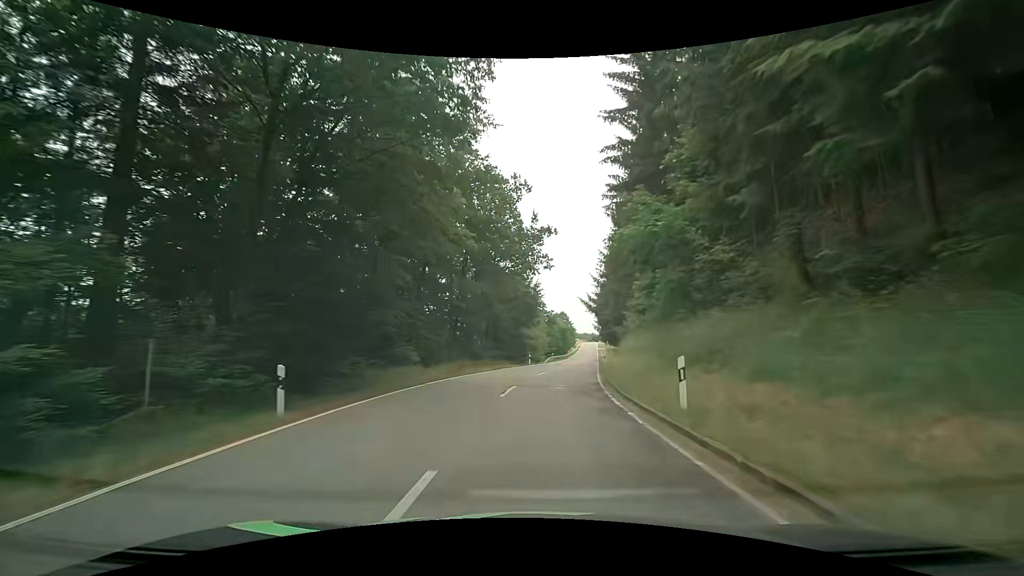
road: tertiary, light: Day
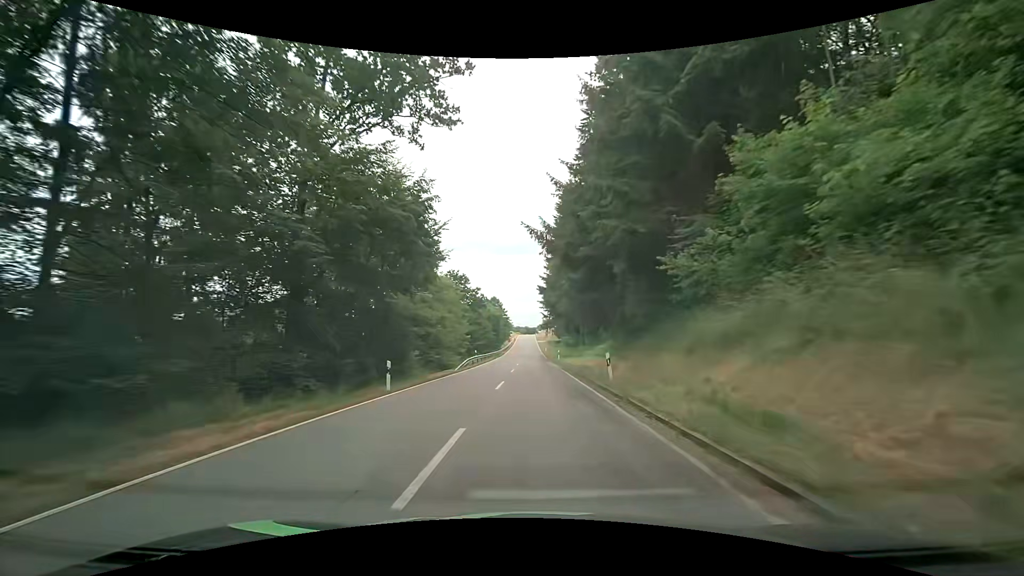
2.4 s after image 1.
(+1.5, +33.6) m; +6°
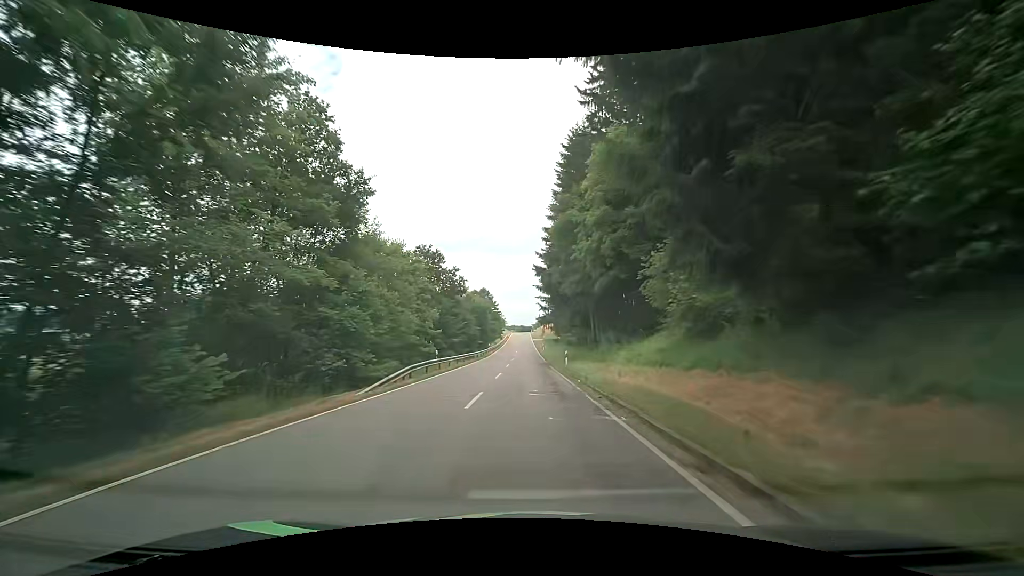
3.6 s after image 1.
(+0.4, +17.8) m; +1°
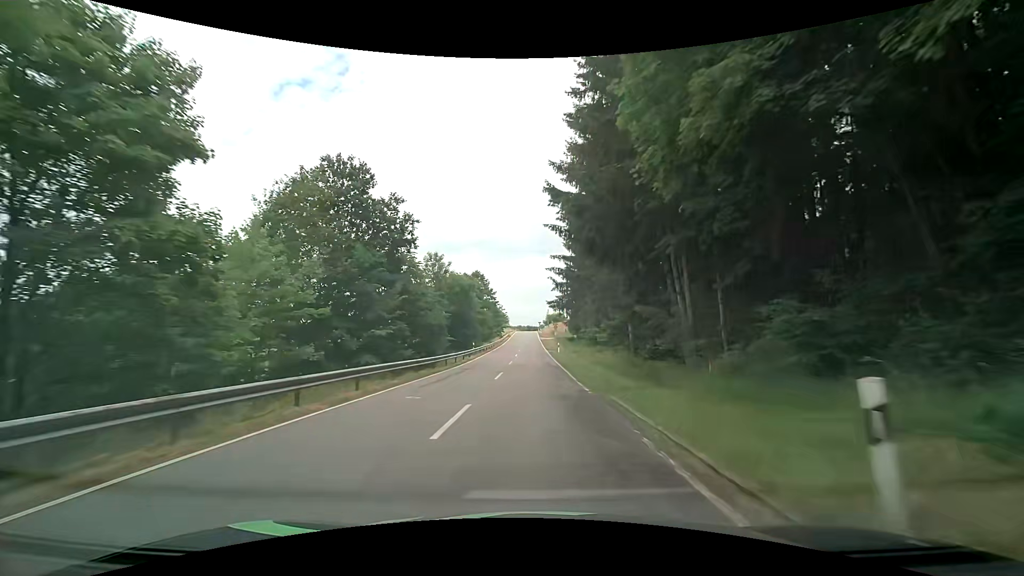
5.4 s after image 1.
(-0.3, +28.0) m; -1°
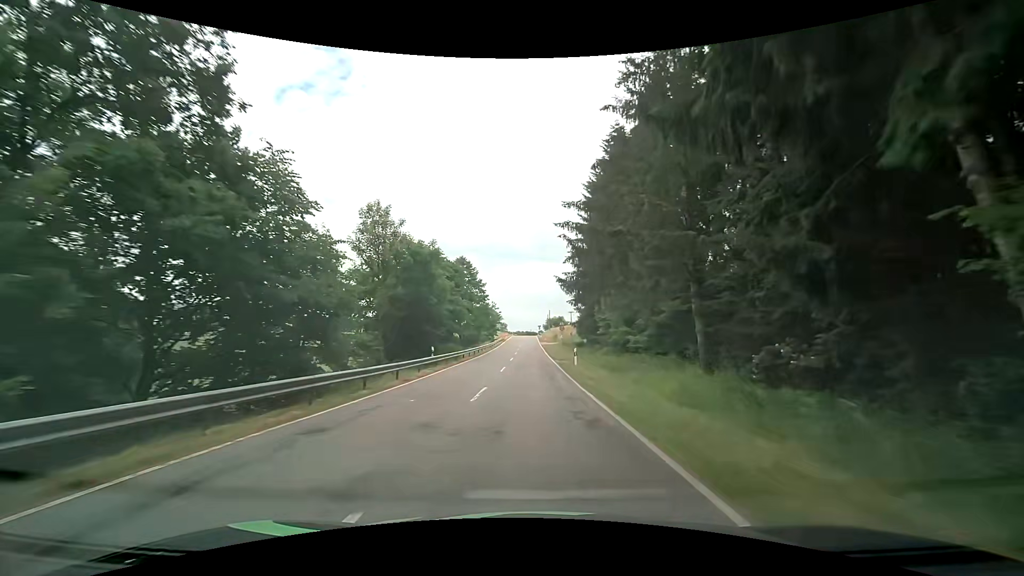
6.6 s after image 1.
(-0.1, +19.4) m; 0°
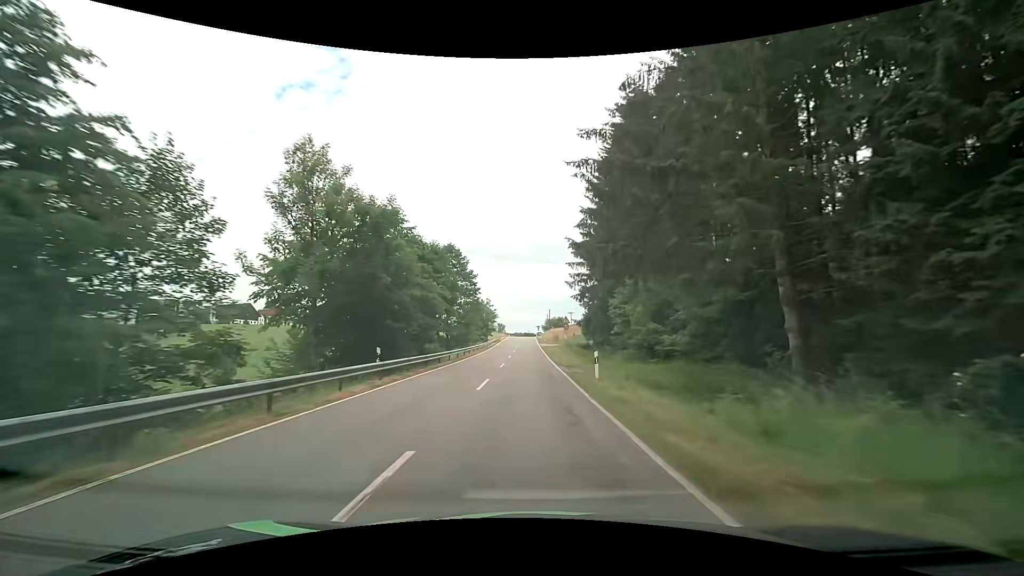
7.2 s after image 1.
(-0.1, +9.9) m; 0°
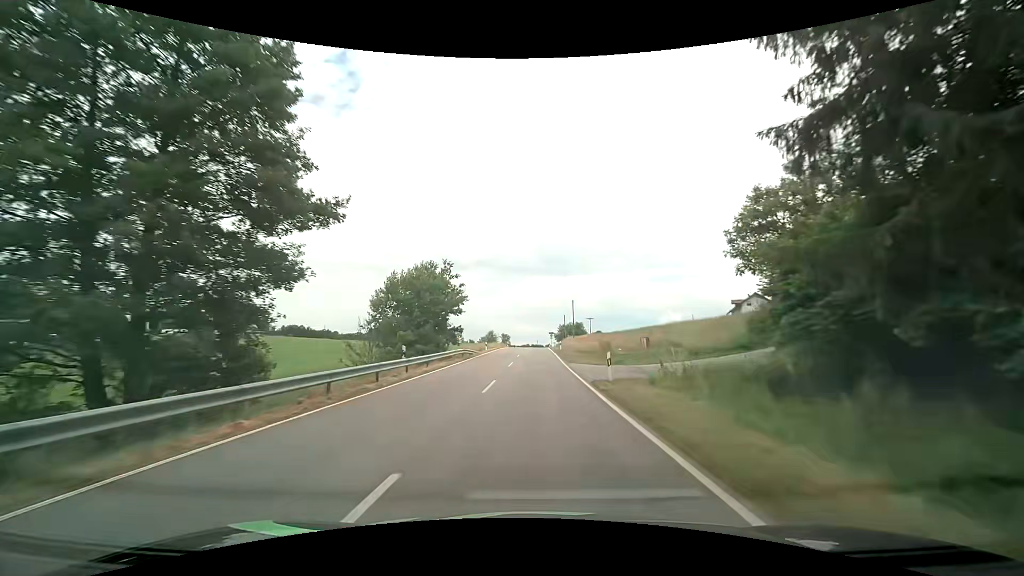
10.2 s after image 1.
(-0.7, +49.8) m; -1°
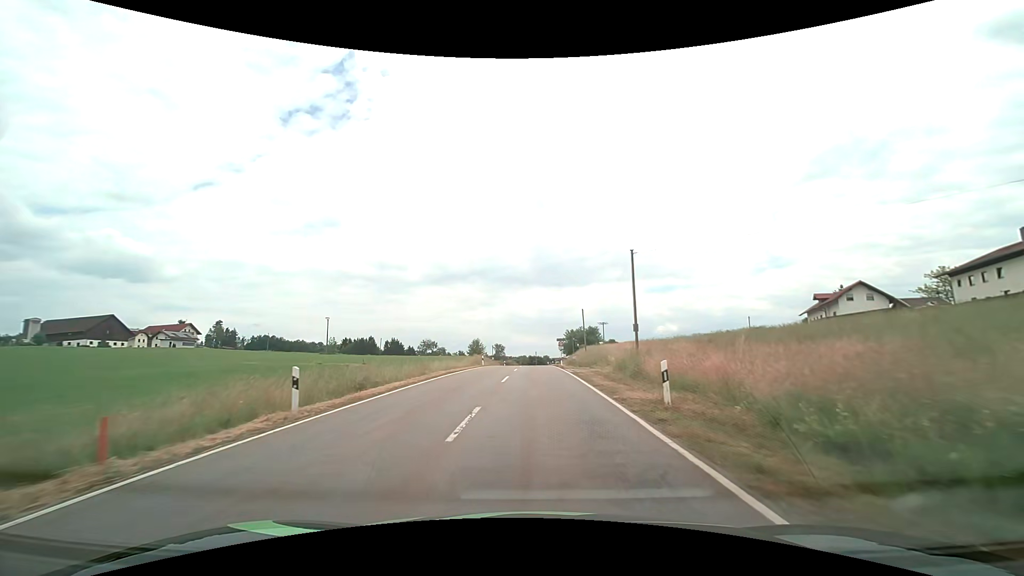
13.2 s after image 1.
(-0.1, +42.9) m; 0°
